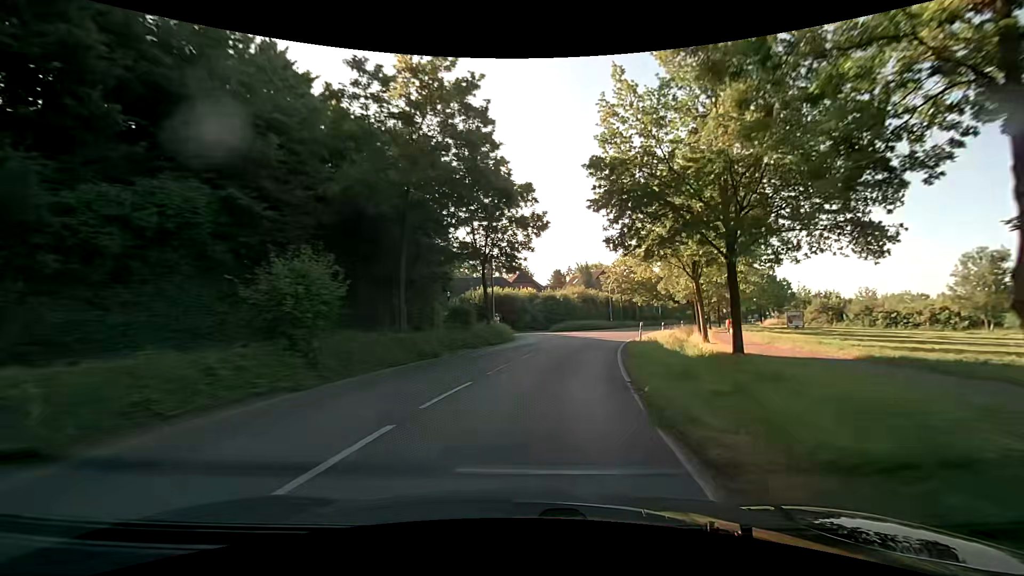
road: secondary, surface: asphalt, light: Day
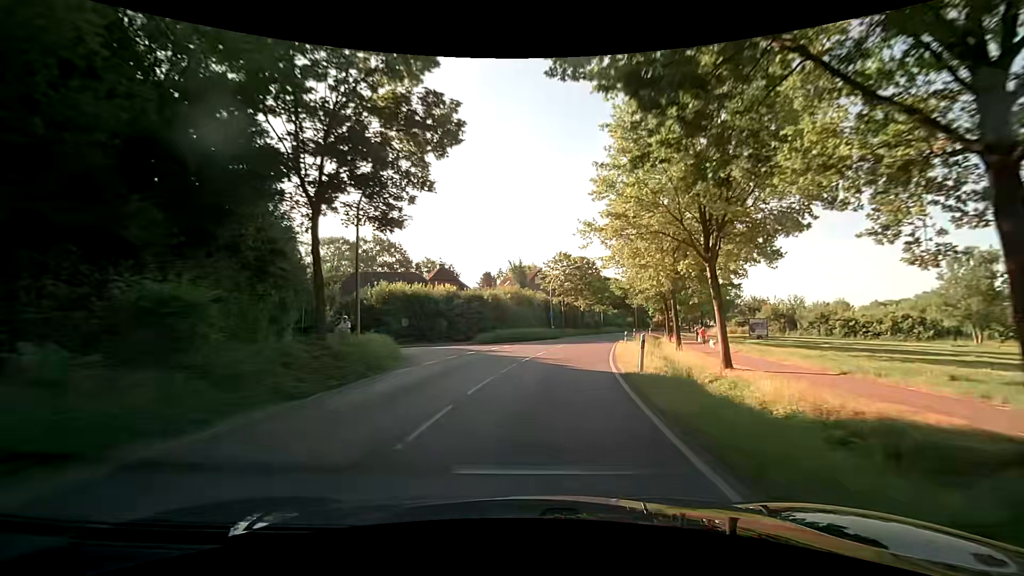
(+1.1, +15.4) m; +7°
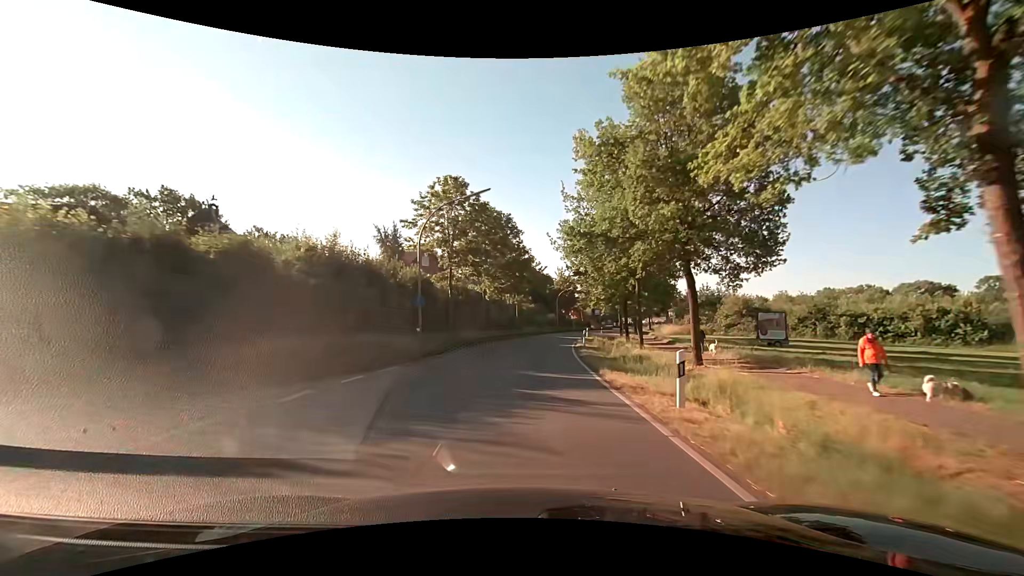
(+3.5, +30.8) m; +11°
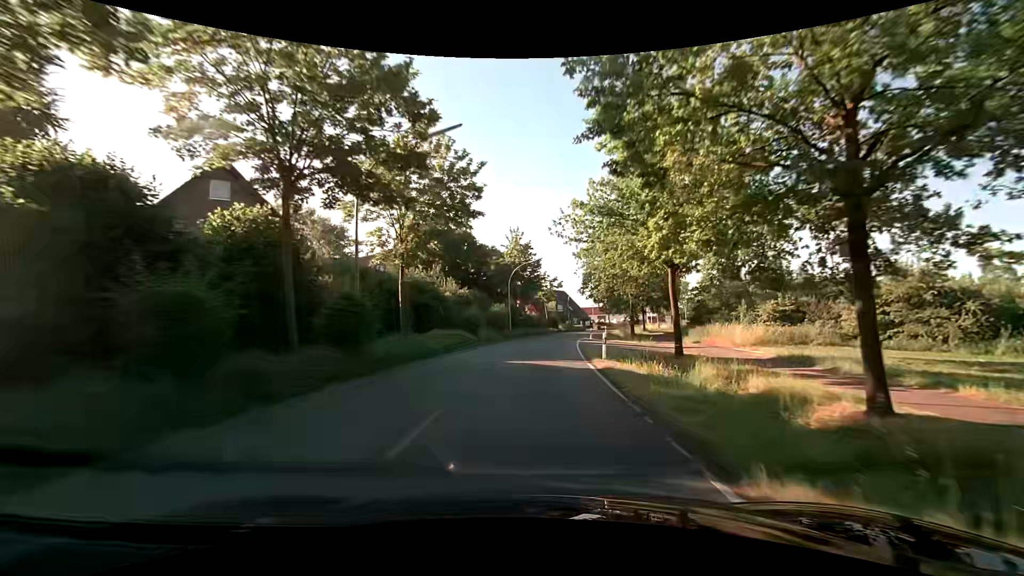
(+1.9, +39.0) m; +6°
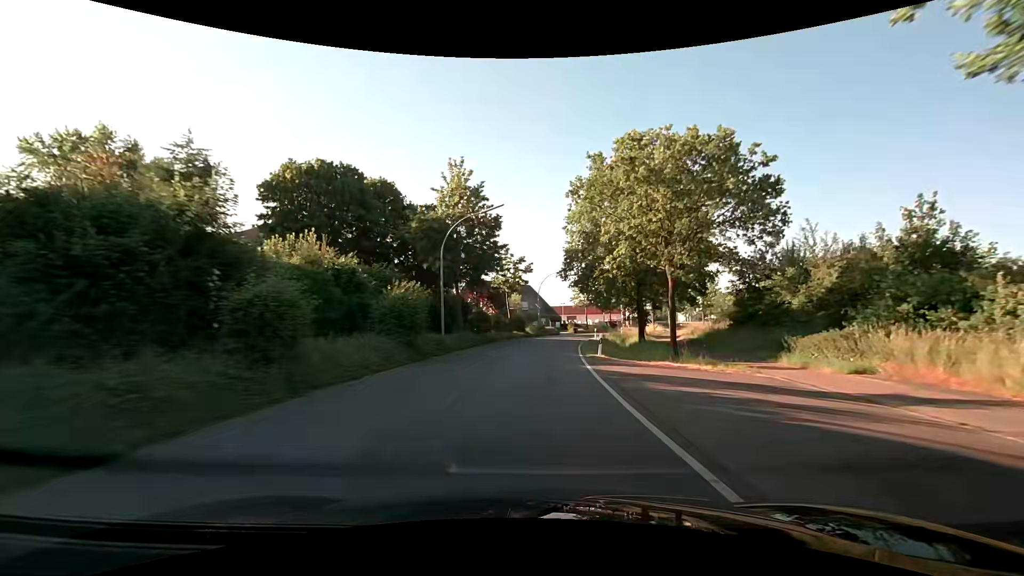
(+0.8, +23.4) m; +4°
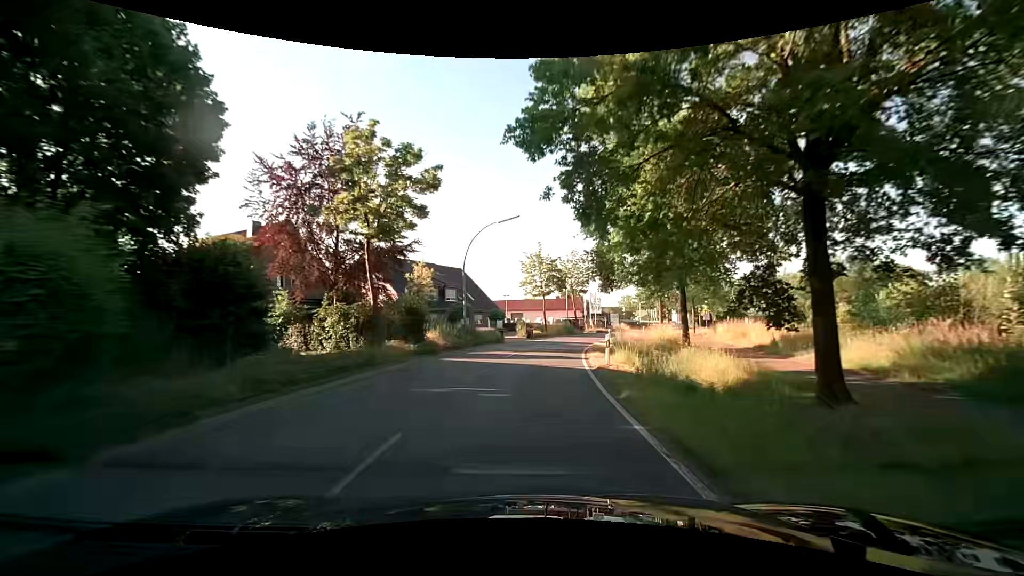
(+1.7, +31.0) m; +7°
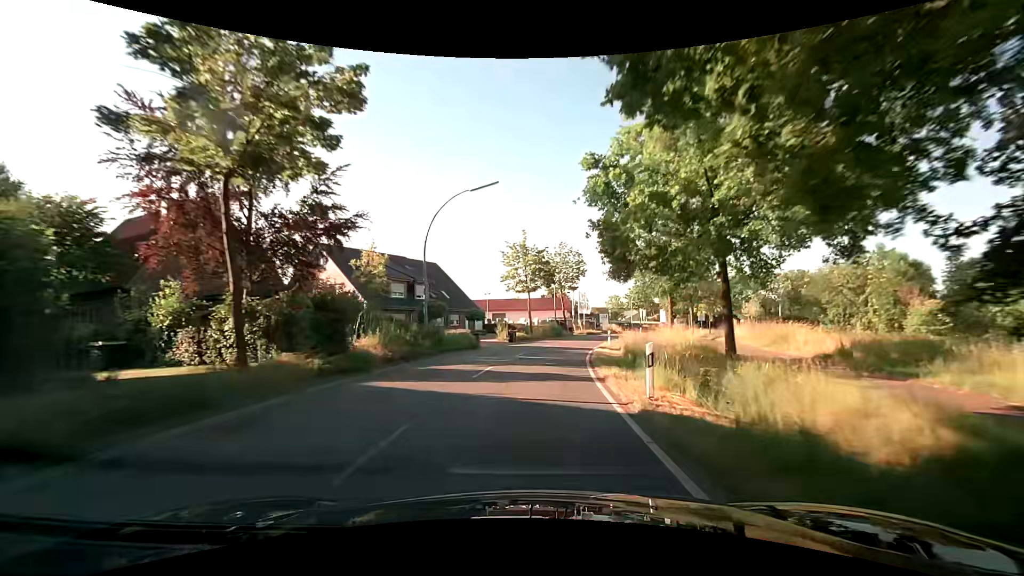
(+0.1, +7.8) m; +1°
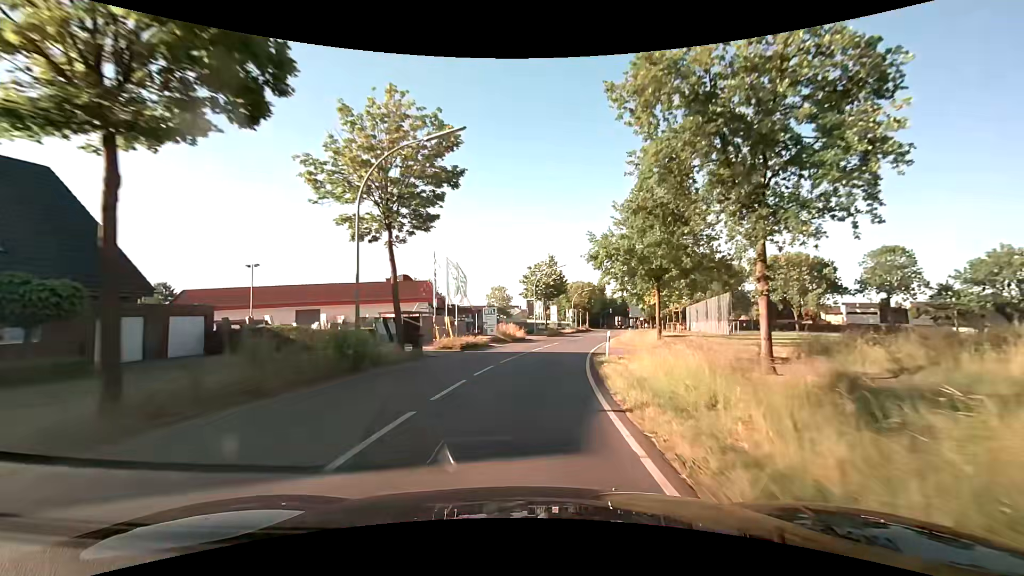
(+4.6, +38.5) m; +14°
(0, +10) (+1, +20) (+3, +30) (+4, +40) (+6, +49) (+8, +59) (+11, +69) (+13, +79) (+15, +89) (+17, +98) m
